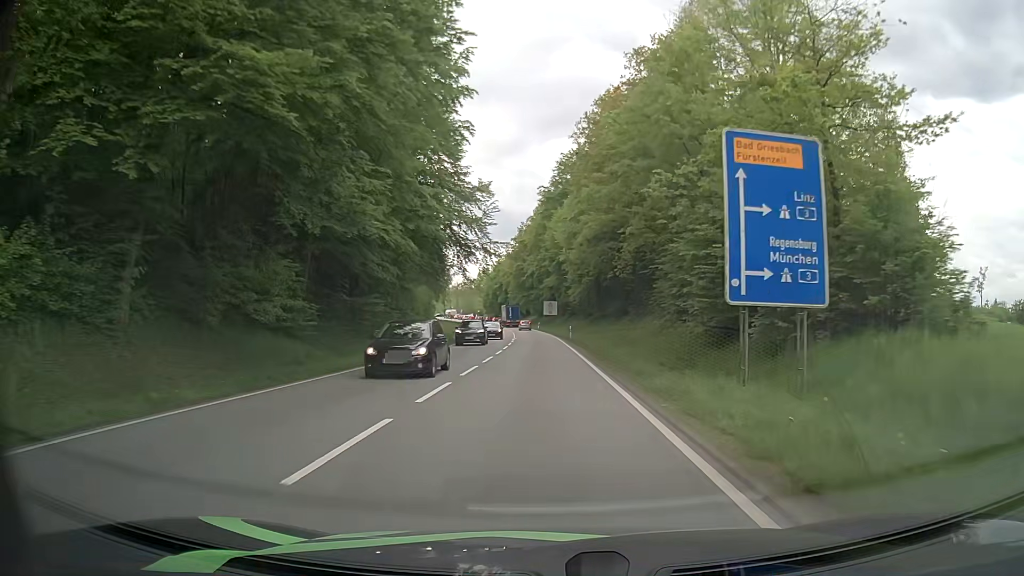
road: primary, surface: asphalt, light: Day
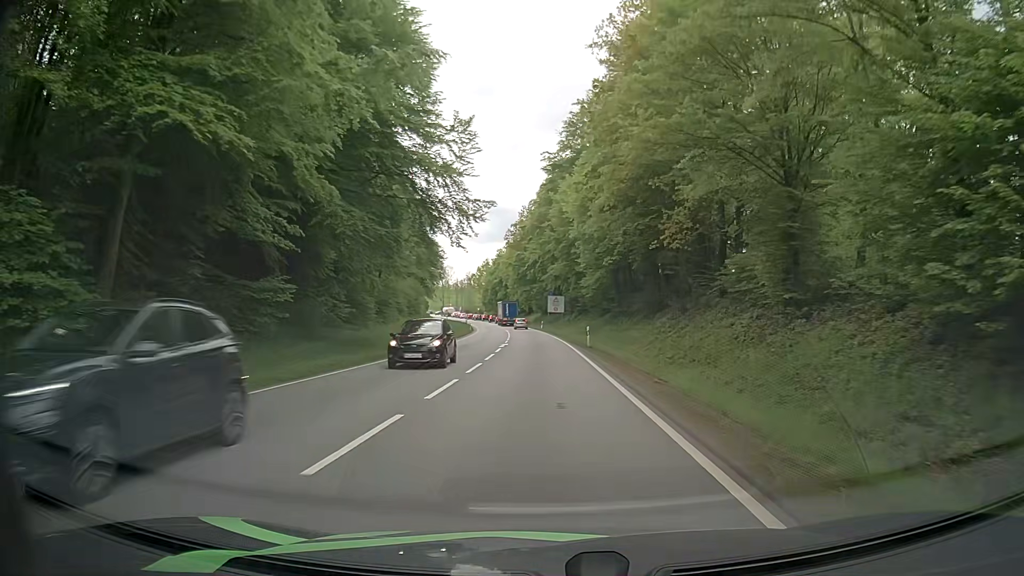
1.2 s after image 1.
(-0.1, +17.7) m; 0°
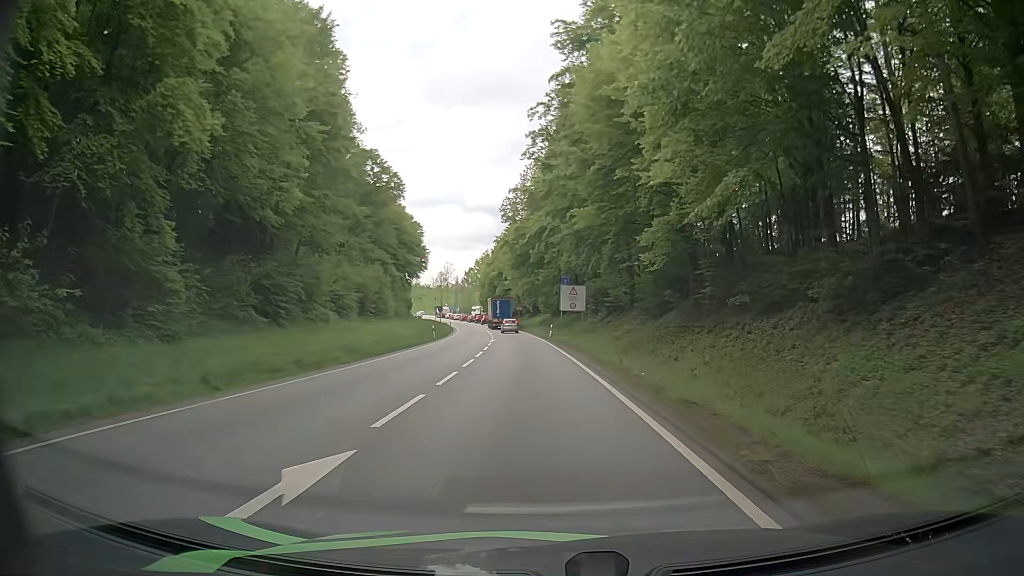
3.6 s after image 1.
(-0.6, +33.0) m; -2°
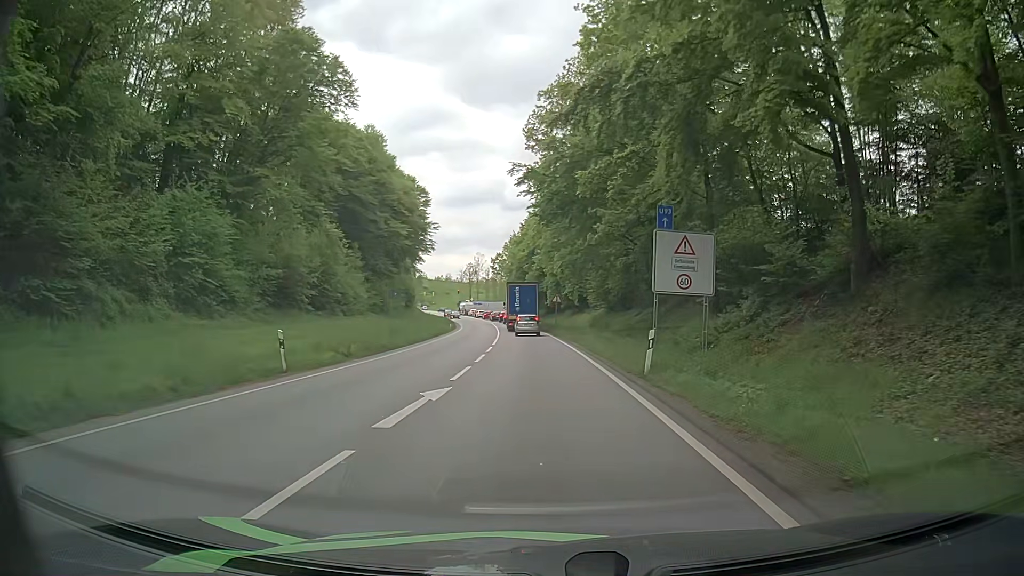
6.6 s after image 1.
(-0.9, +35.6) m; -4°
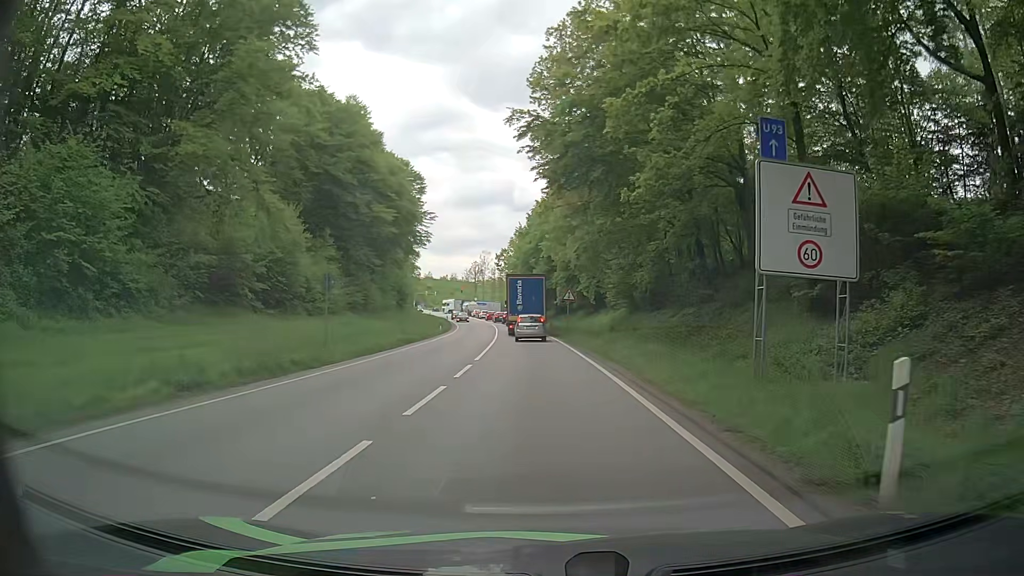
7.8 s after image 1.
(0.0, +11.1) m; 0°
